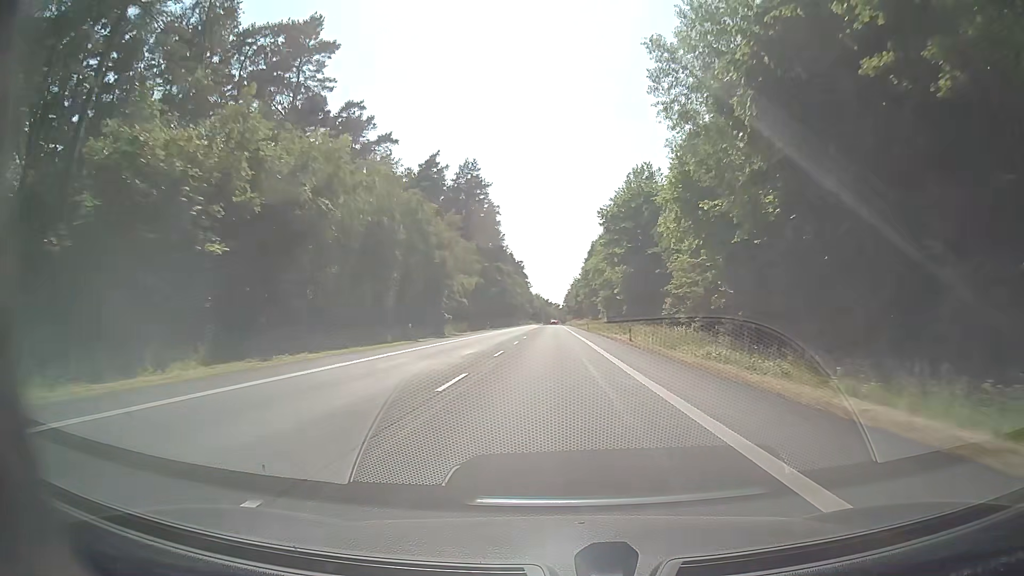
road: secondary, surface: asphalt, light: Day
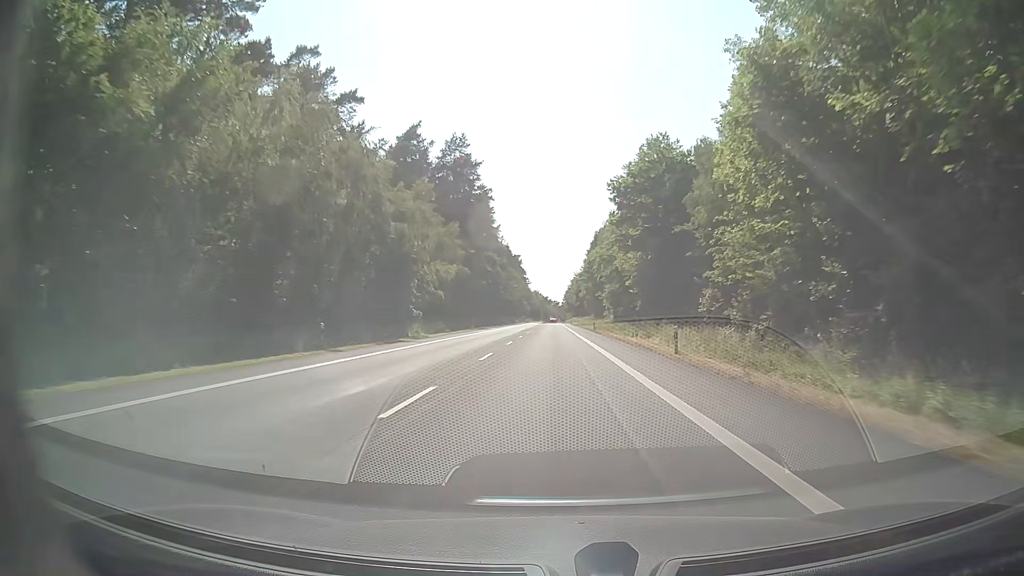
(0.0, +15.9) m; 0°
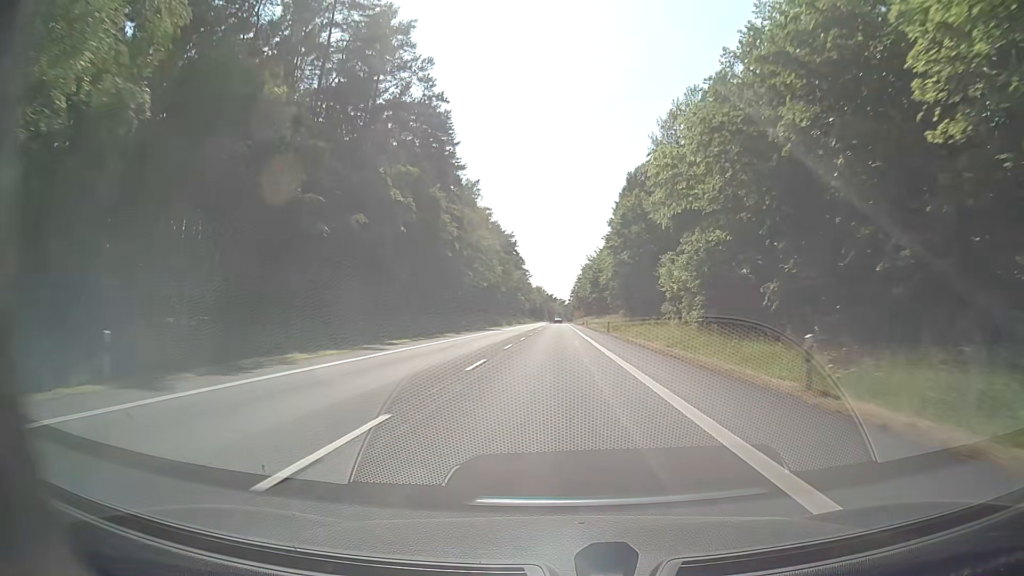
(-0.2, +63.5) m; 0°
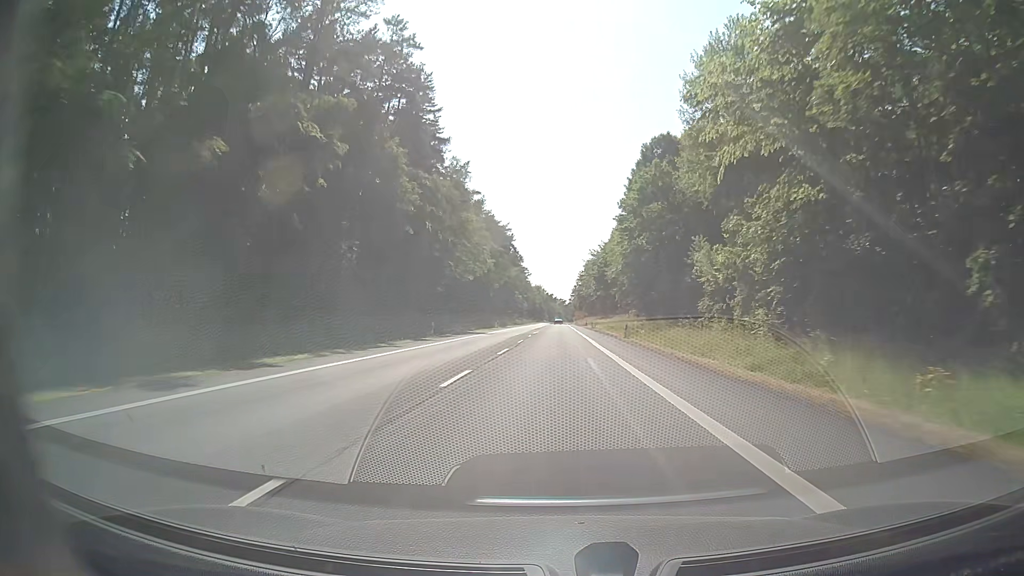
(0.0, +15.9) m; 0°
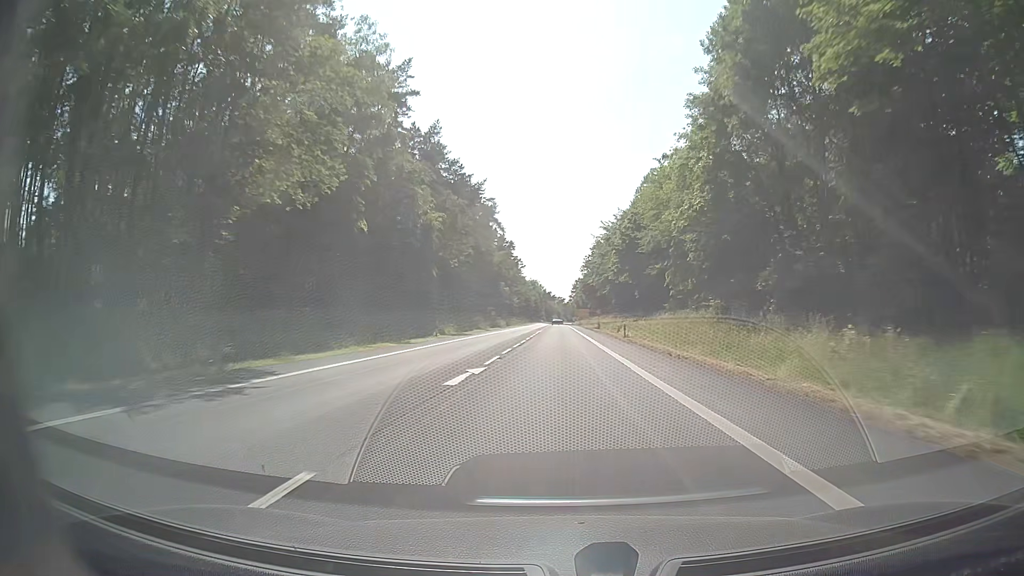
(+0.1, +47.5) m; 0°
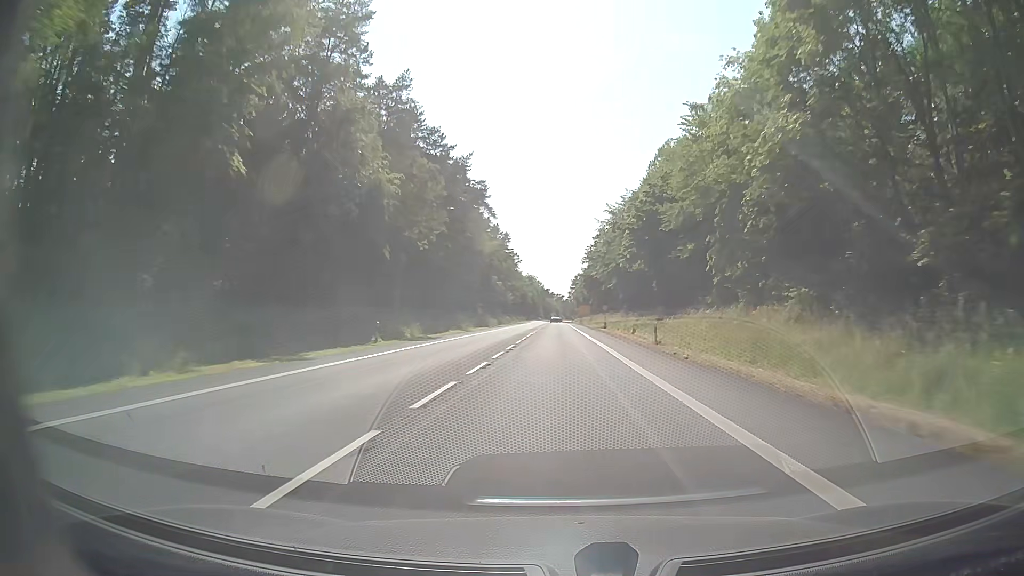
(+0.1, +15.8) m; 0°
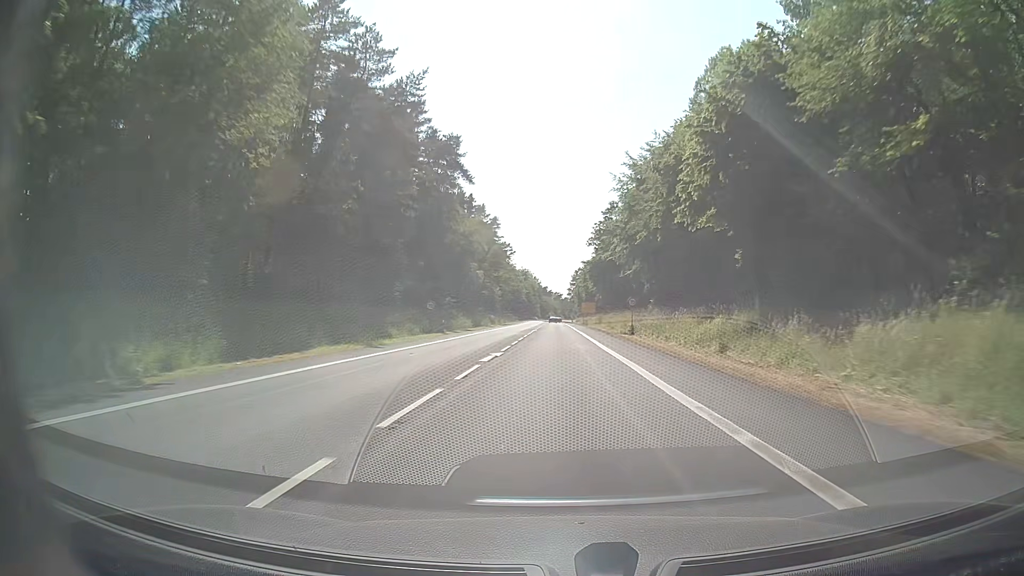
(+0.1, +31.4) m; 0°
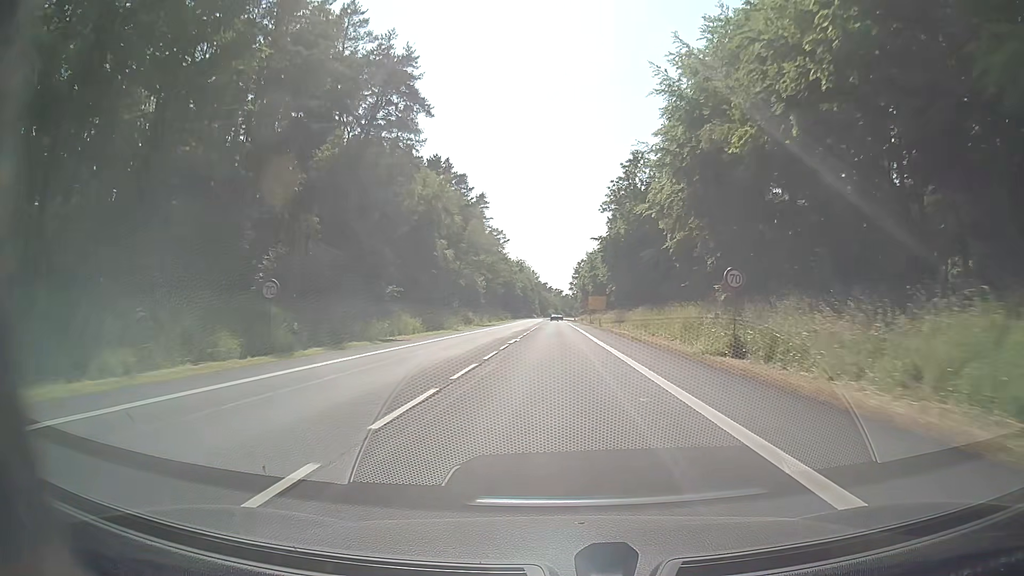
(0.0, +30.1) m; 0°
(0, +10) (0, +20) (0, +30) (0, +40) (0, +50) (0, +60) (0, +70) (-1, +80) (-1, +90) (-1, +100) m
